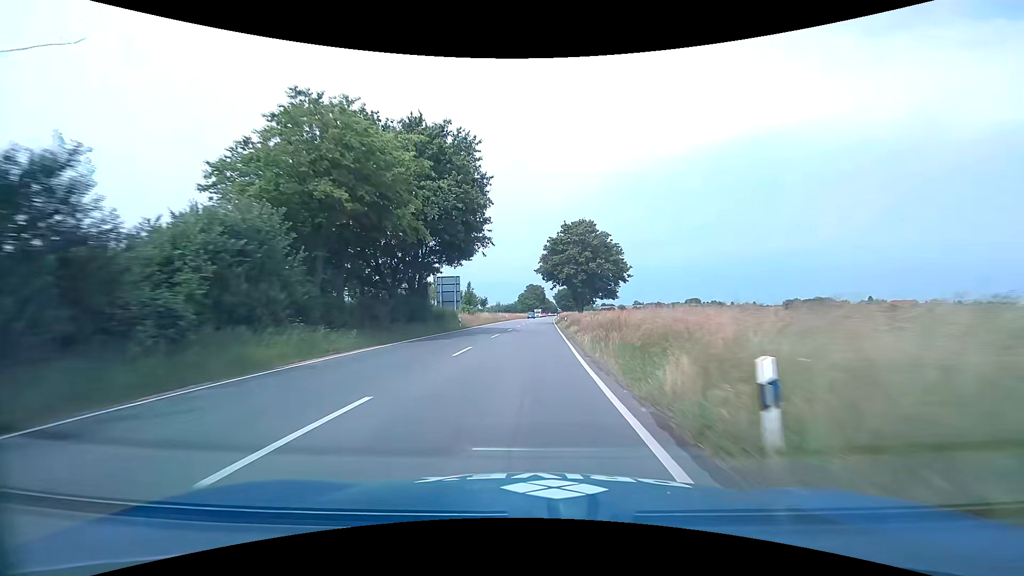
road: primary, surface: asphalt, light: Day
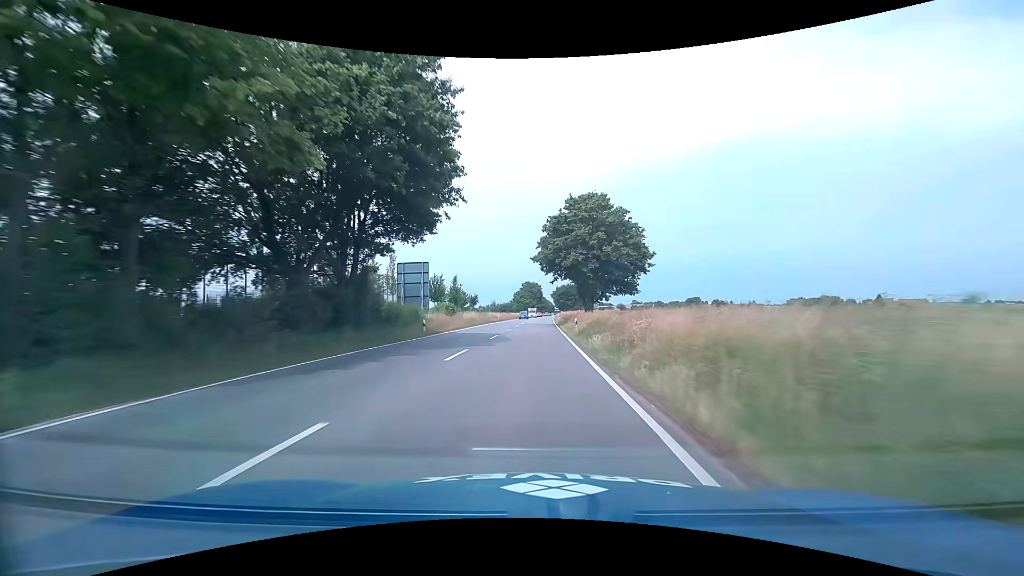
(0.0, +13.9) m; 0°
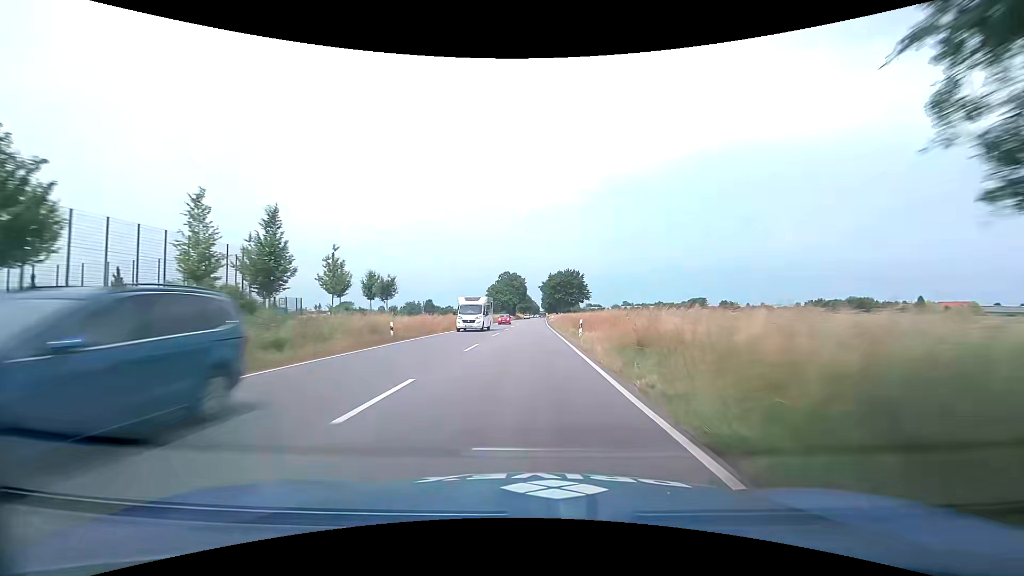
(+0.9, +55.9) m; +2°
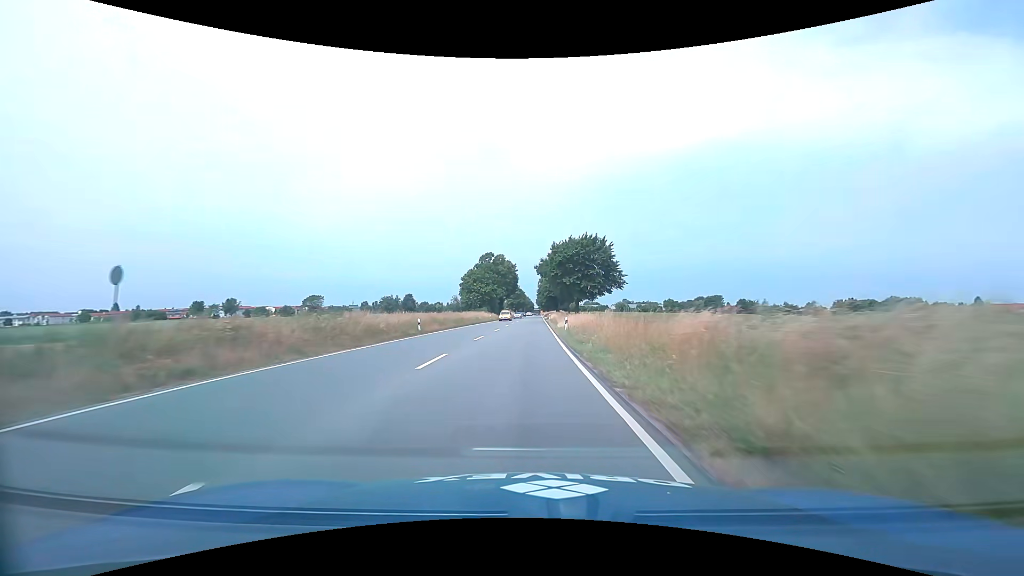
(+0.6, +42.1) m; +1°
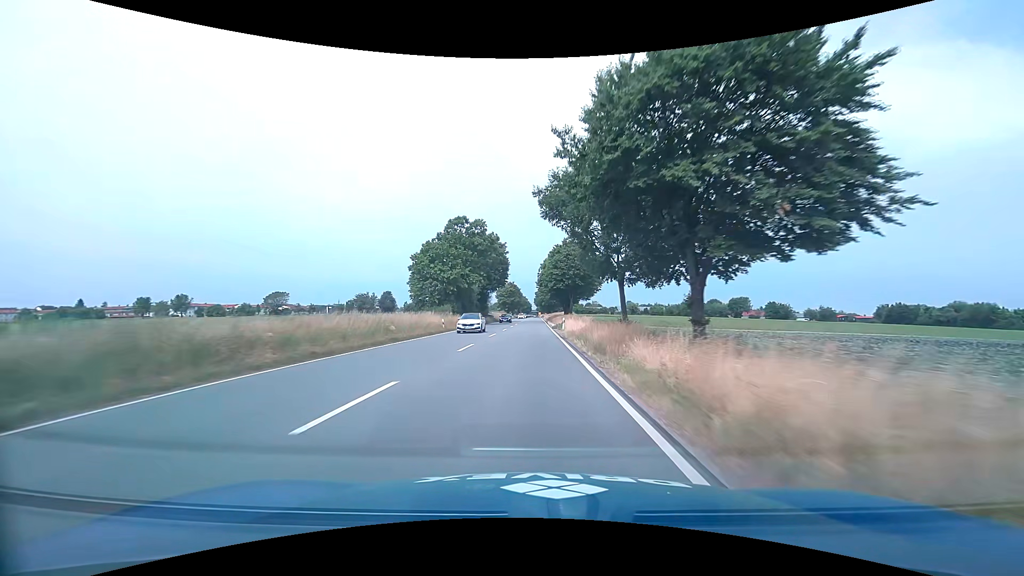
(+0.1, +42.3) m; 0°
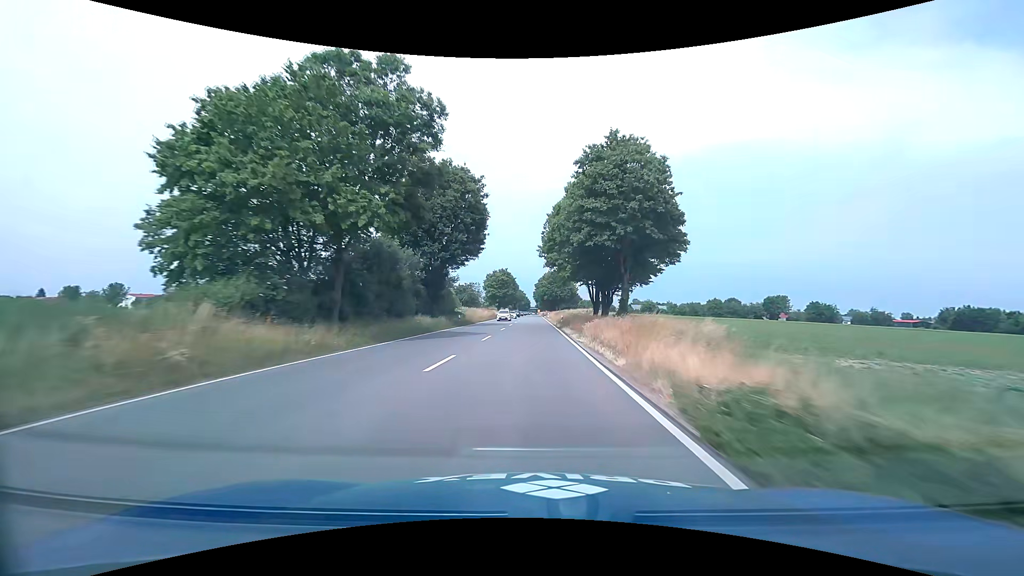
(0.0, +42.6) m; 0°
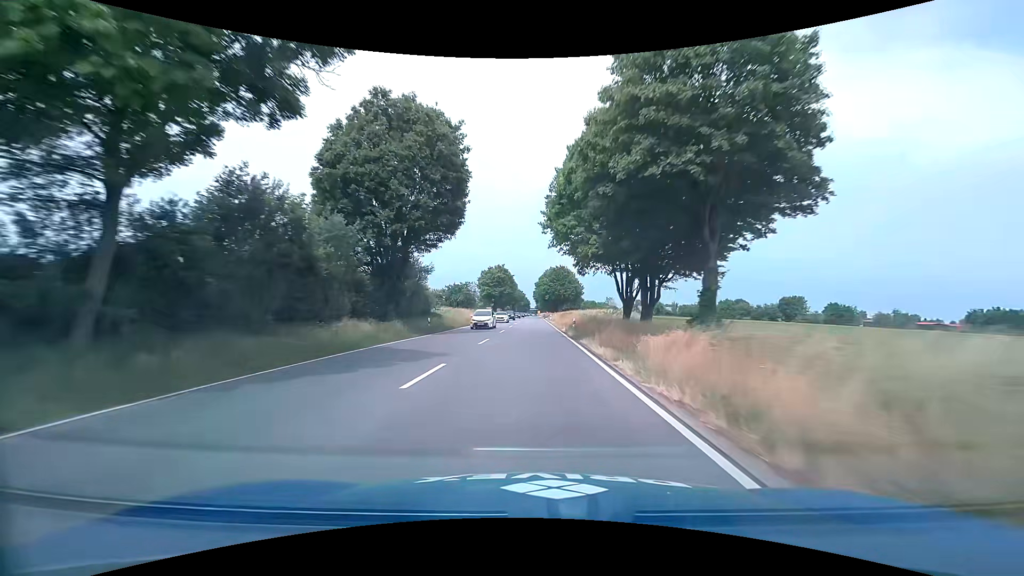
(0.0, +14.3) m; 0°
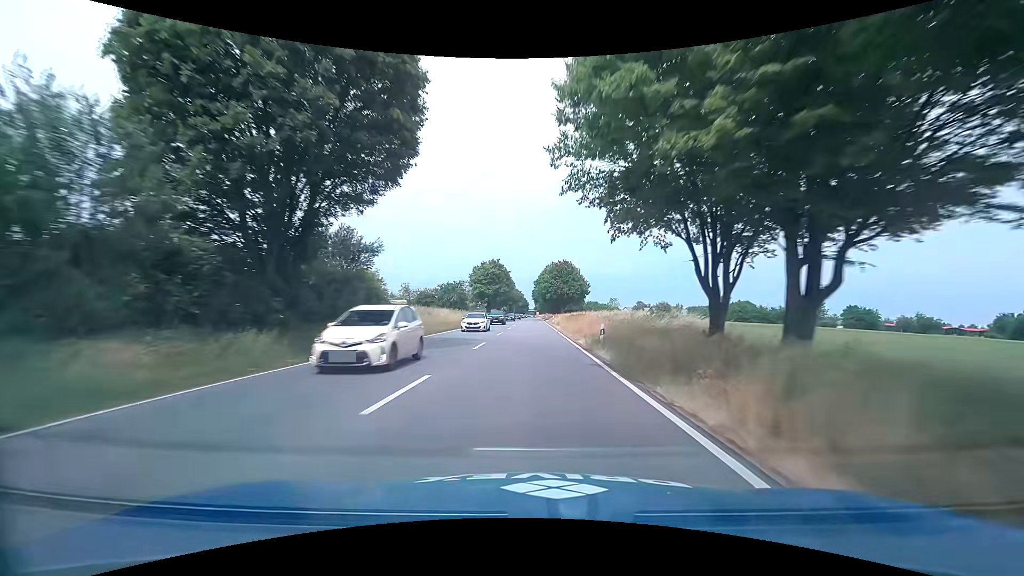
(0.0, +14.3) m; 0°
